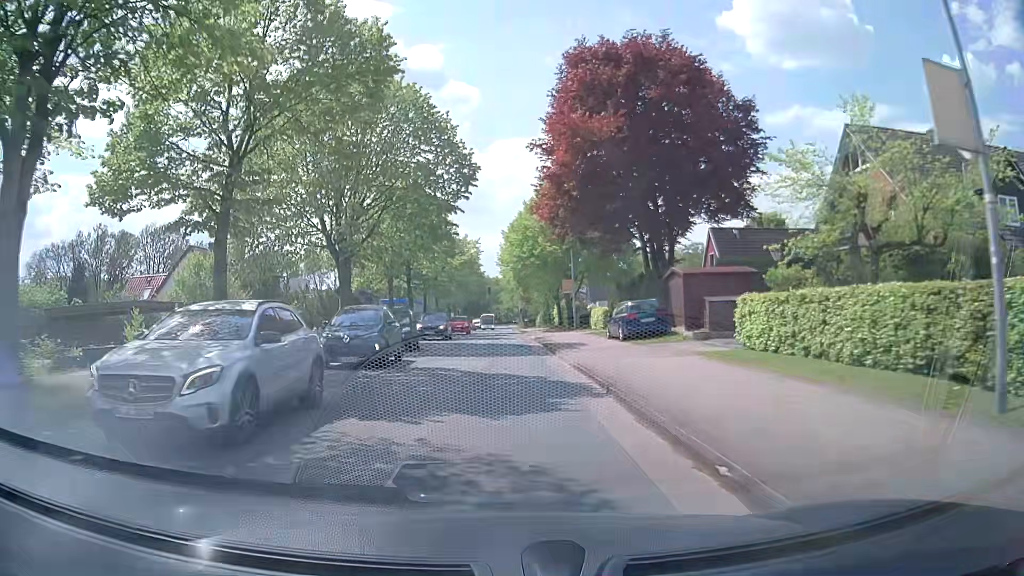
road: tertiary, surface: asphalt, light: Day
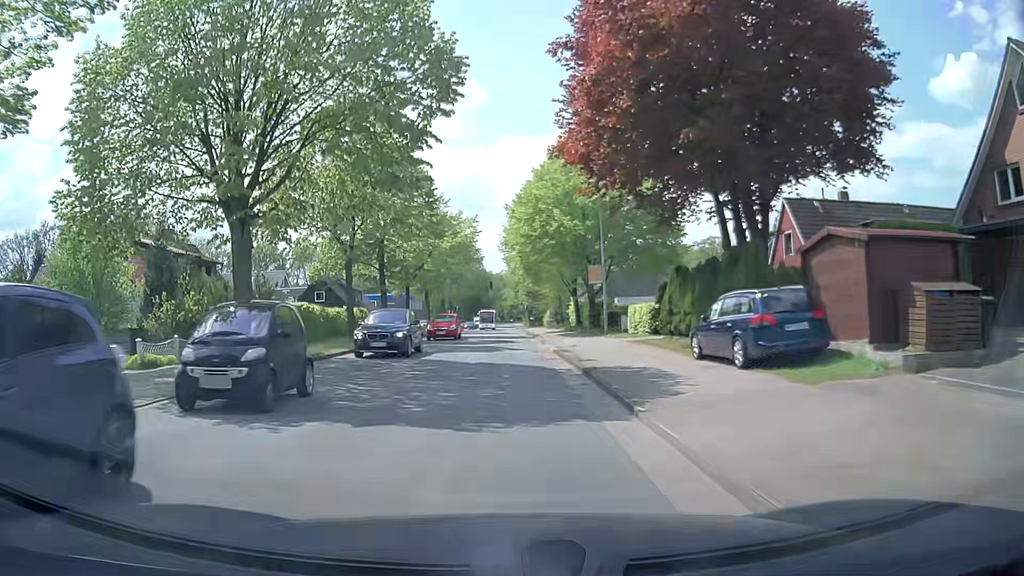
(0.0, +12.8) m; 0°
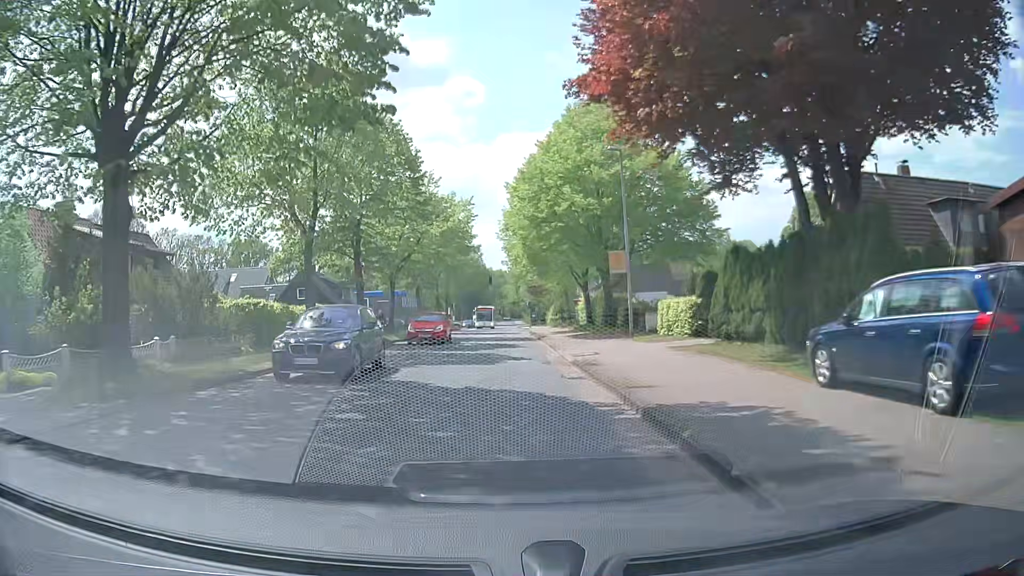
(0.0, +6.6) m; 0°
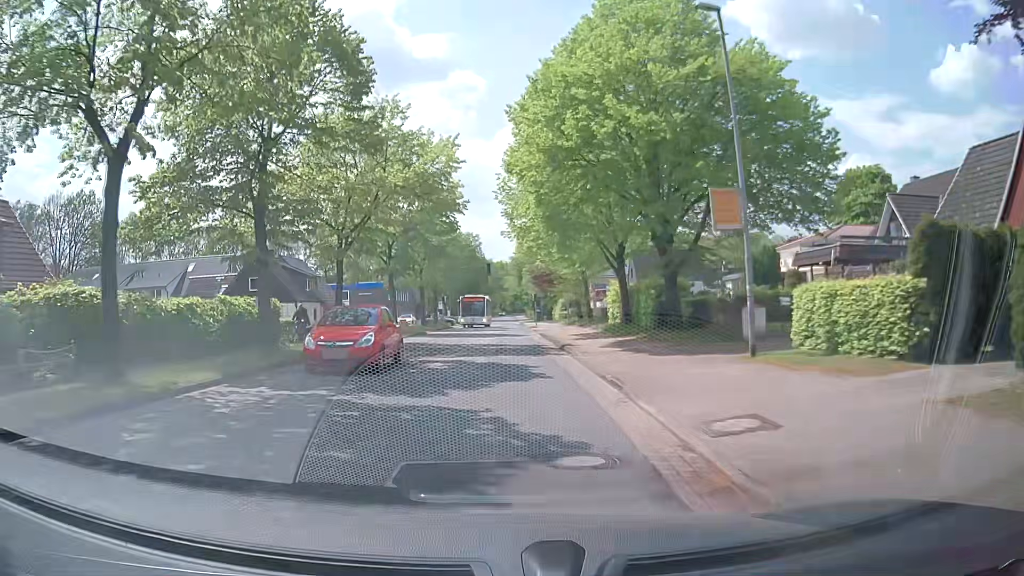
(-0.1, +13.4) m; 0°
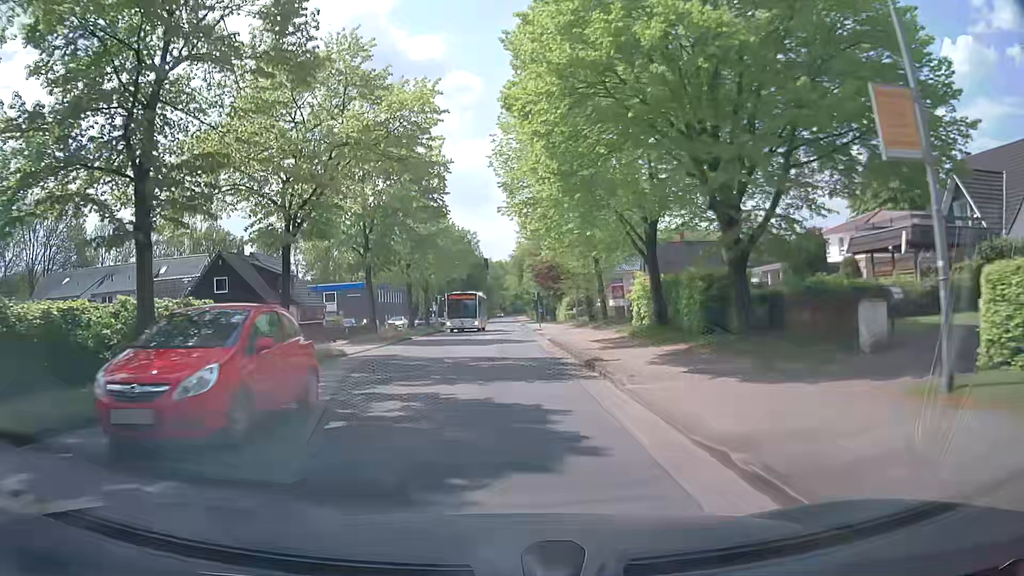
(0.0, +6.8) m; -1°
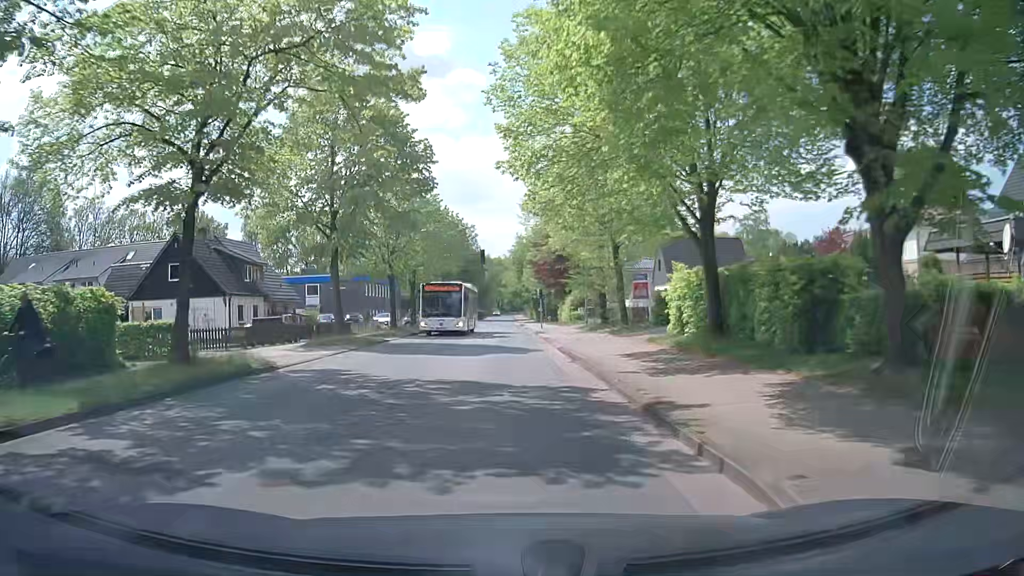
(+0.1, +6.9) m; +1°
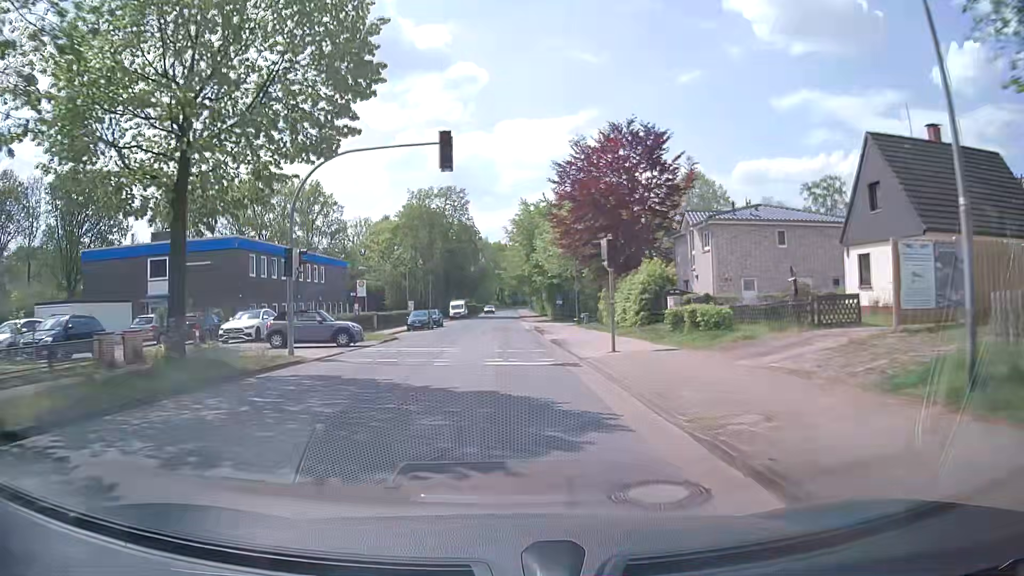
(-0.2, +35.9) m; 0°
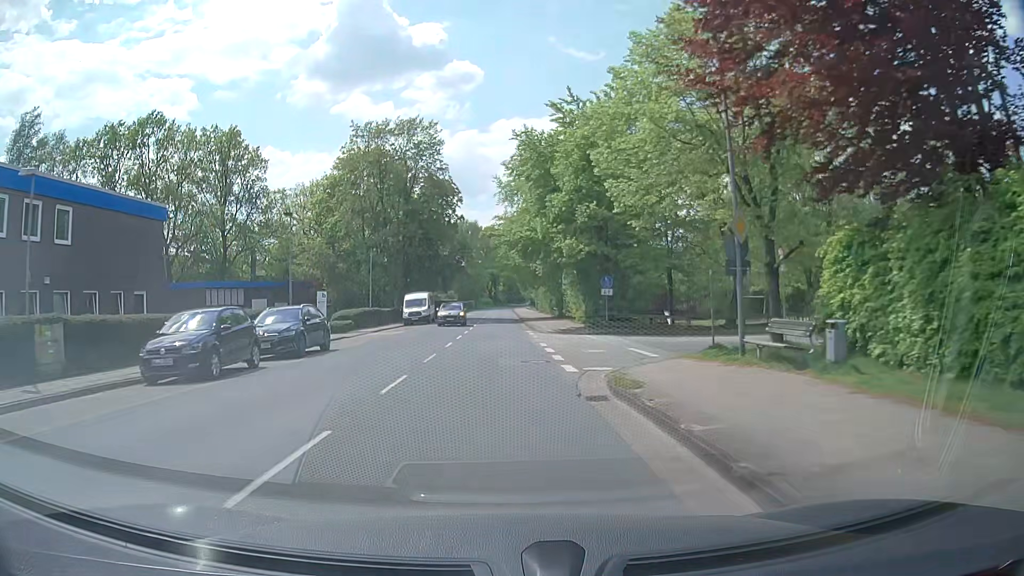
(+0.1, +35.9) m; 0°
(0, +10) (0, +20) (0, +30) (0, +40) (0, +50) (0, +60) (0, +70) (0, +80) (-1, +90) (-1, +100) m
